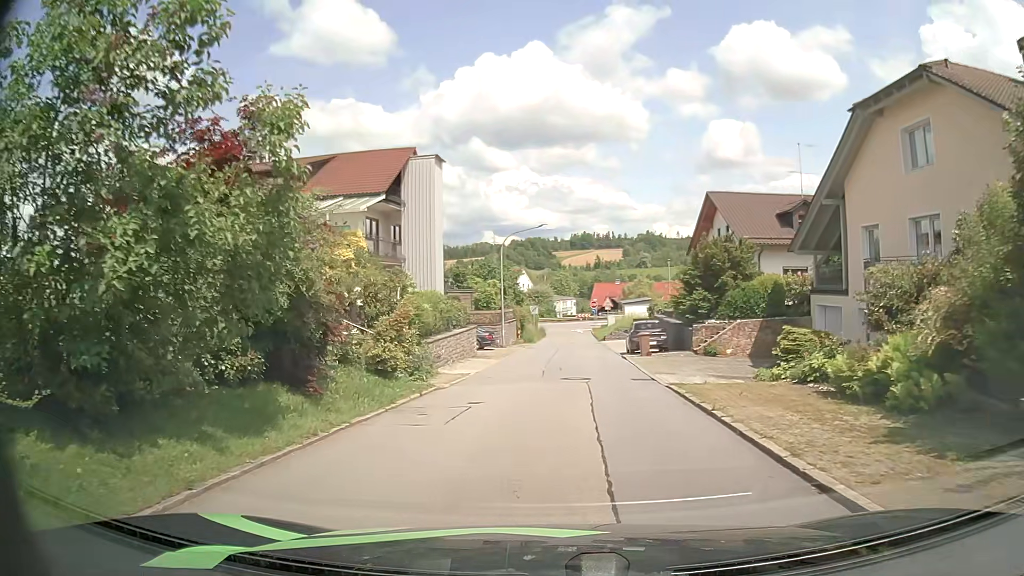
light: Day
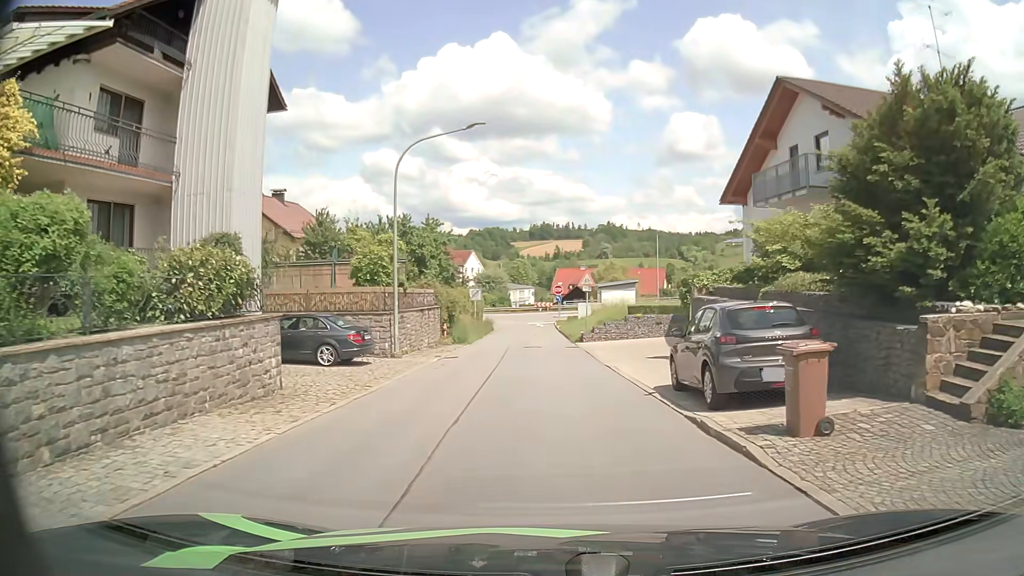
(+0.8, +20.3) m; +3°
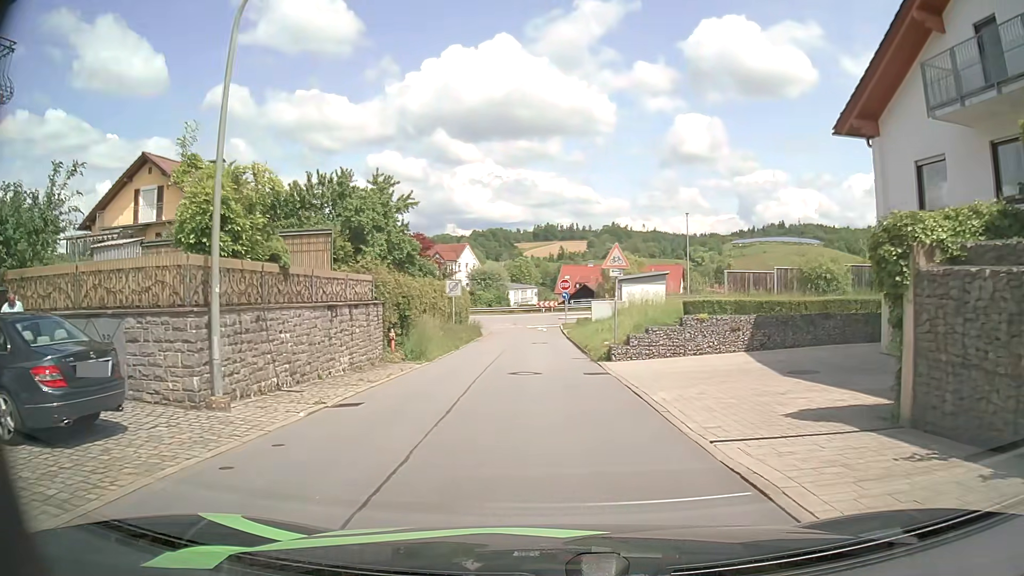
(+0.1, +12.6) m; 0°
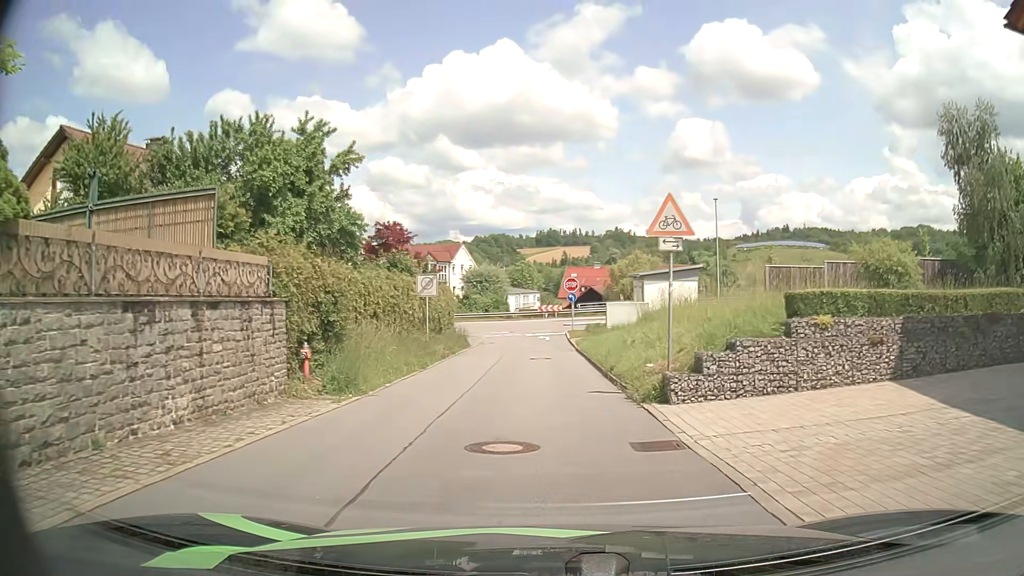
(0.0, +8.6) m; -1°
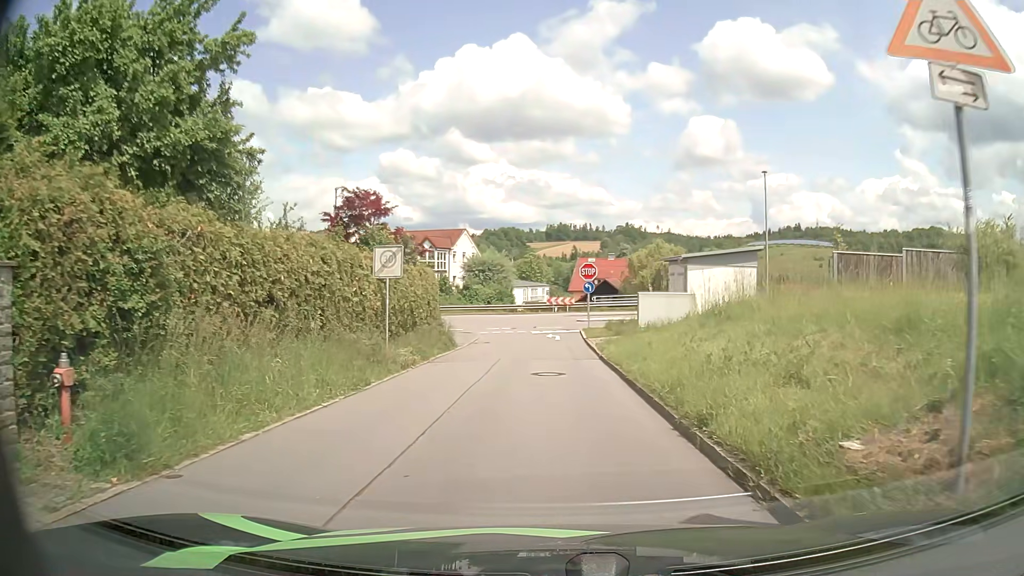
(-0.1, +8.2) m; 0°
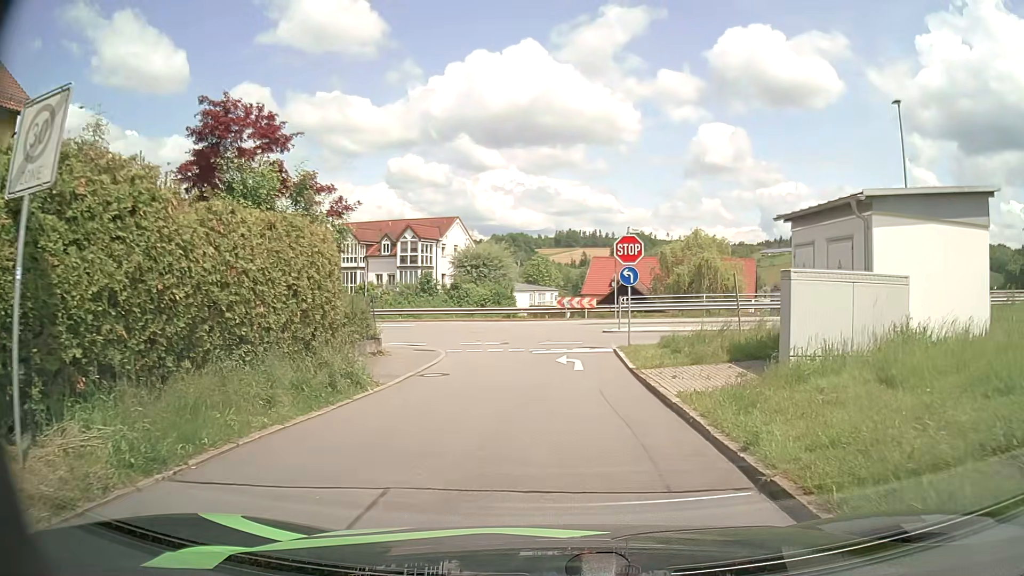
(-0.1, +14.3) m; -1°
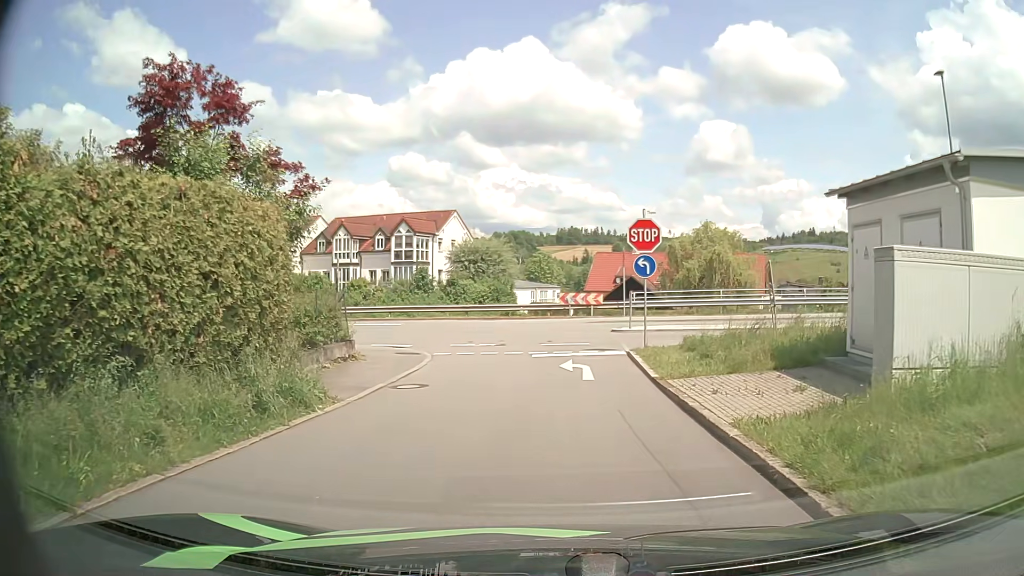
(0.0, +3.0) m; -1°
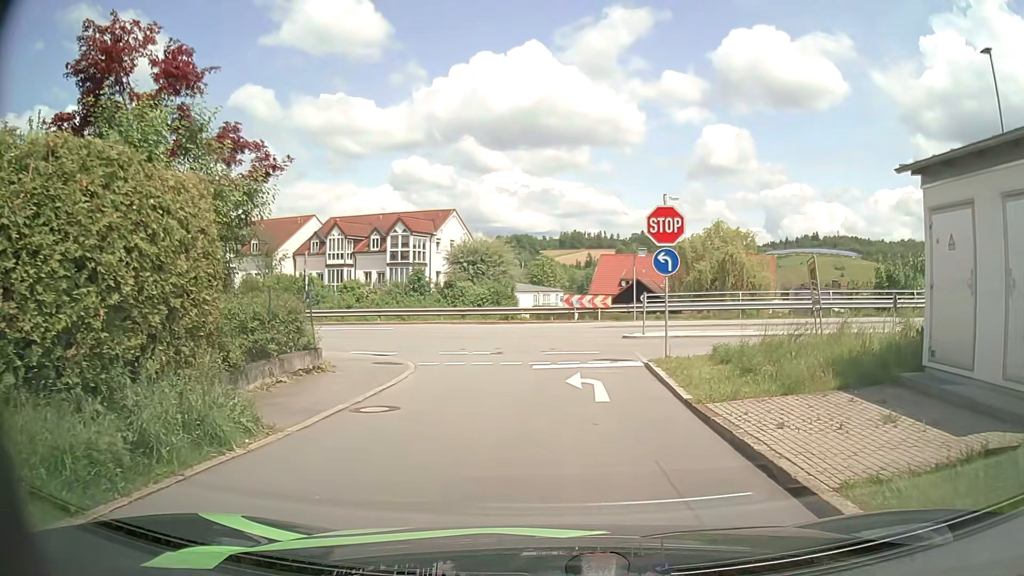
(0.0, +2.7) m; 0°
(0, +10) (0, +20) (-6, +27) (-16, +30) (-26, +31) (-36, +32) (-46, +33) (-56, +34) (-66, +35) (-75, +36) m
